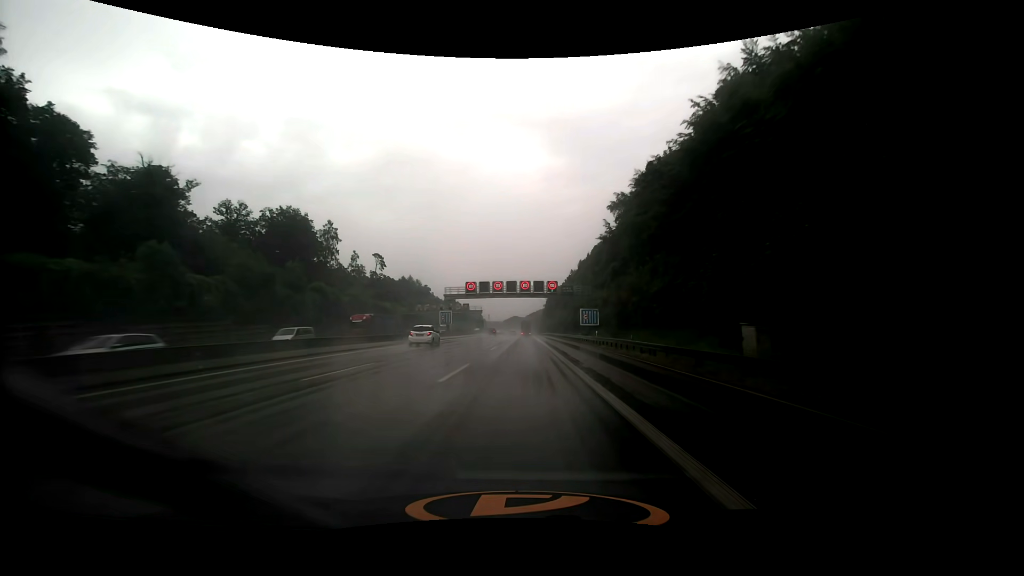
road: motorway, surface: asphalt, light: Day
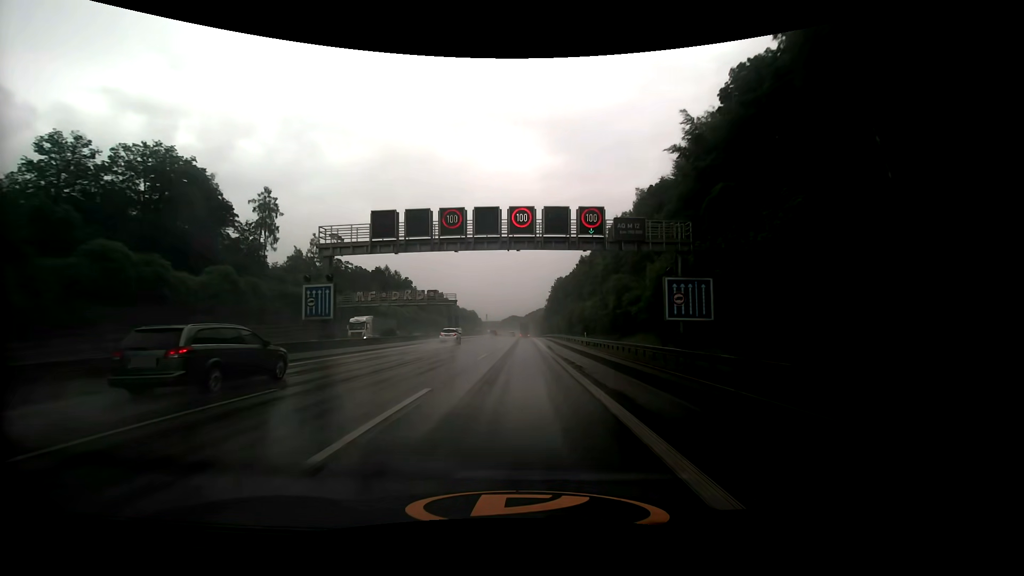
(0.0, +43.2) m; 0°
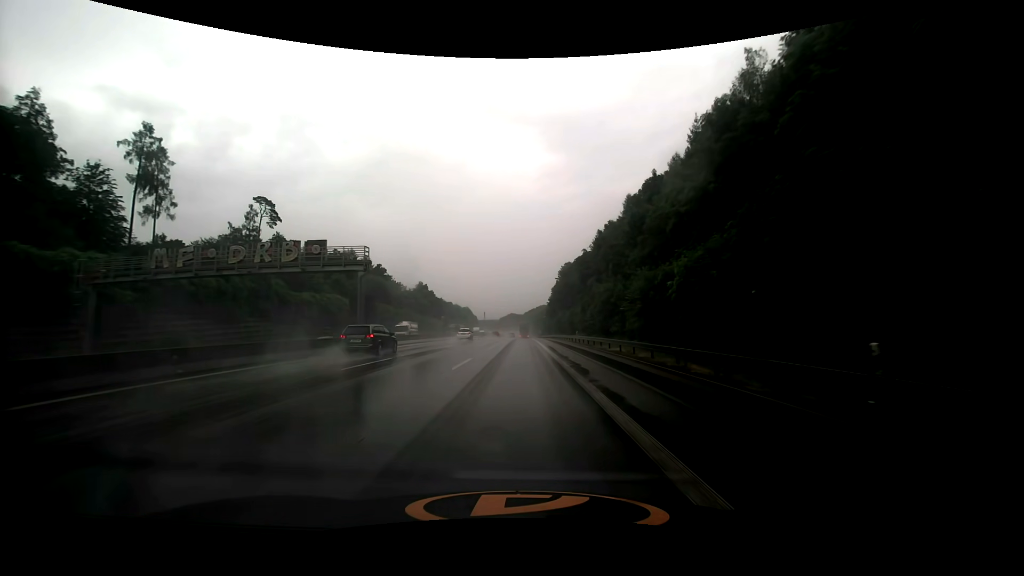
(0.0, +43.6) m; 0°
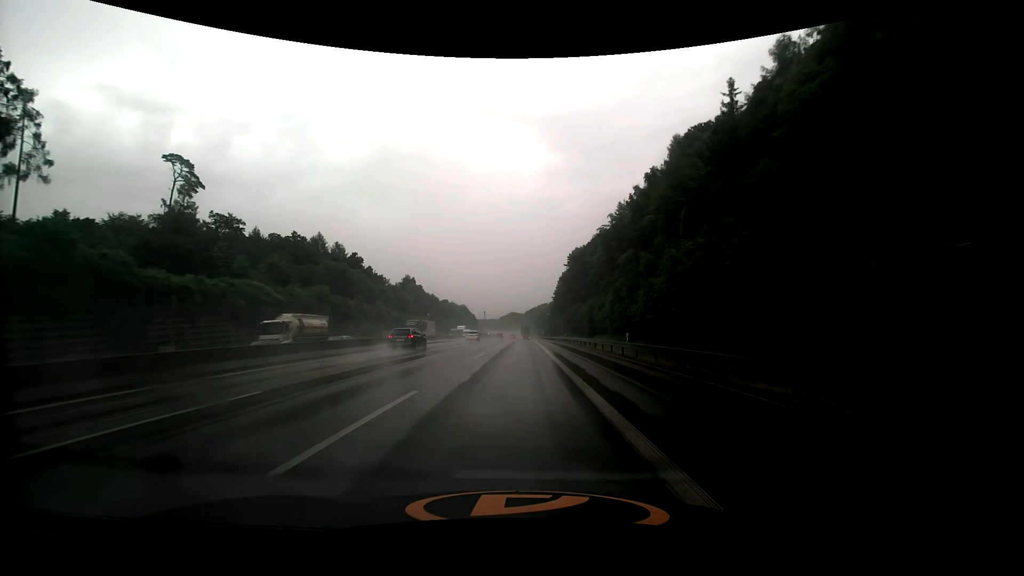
(0.0, +29.0) m; 0°
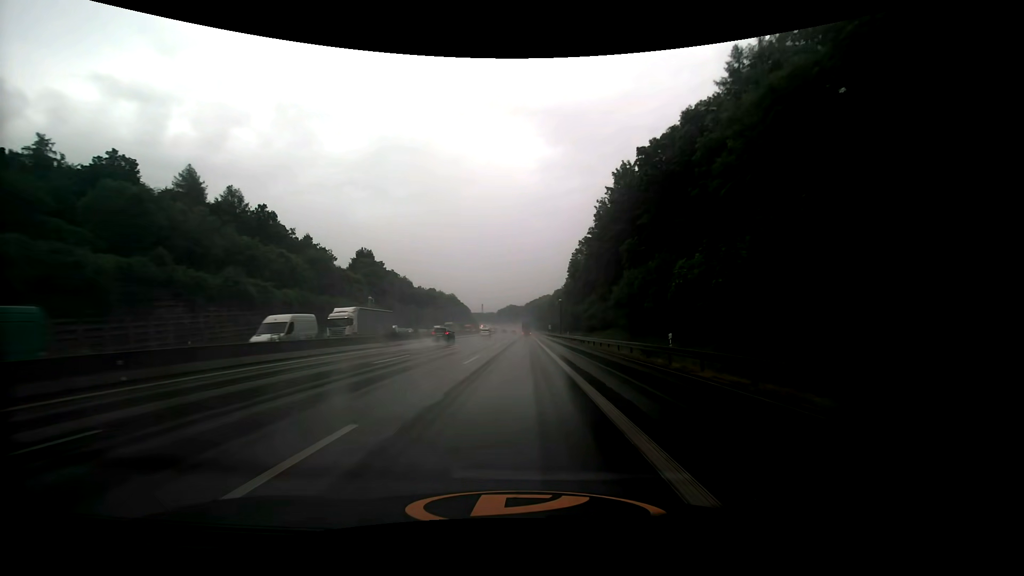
(0.0, +58.0) m; 0°
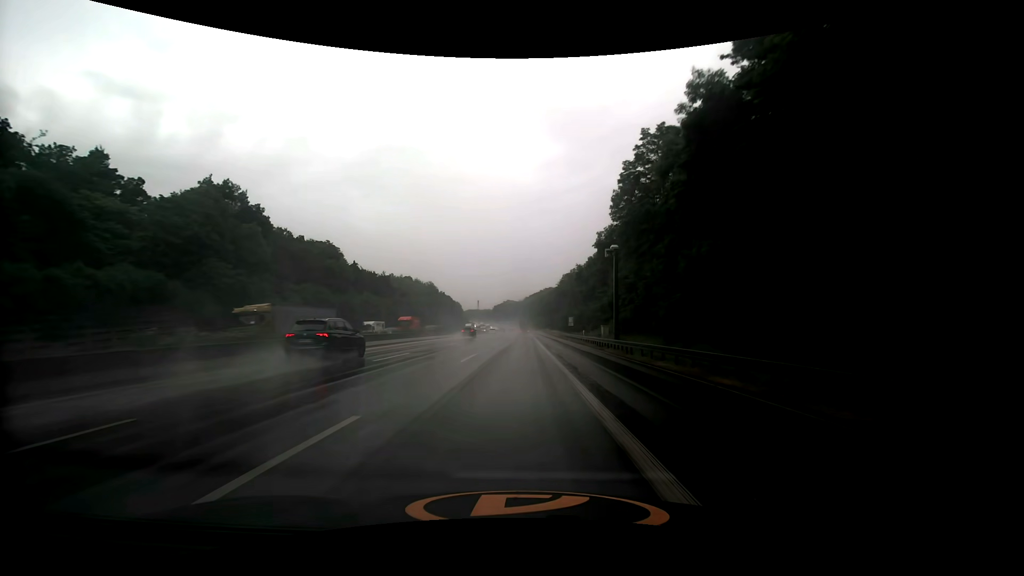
(+0.2, +71.5) m; 0°
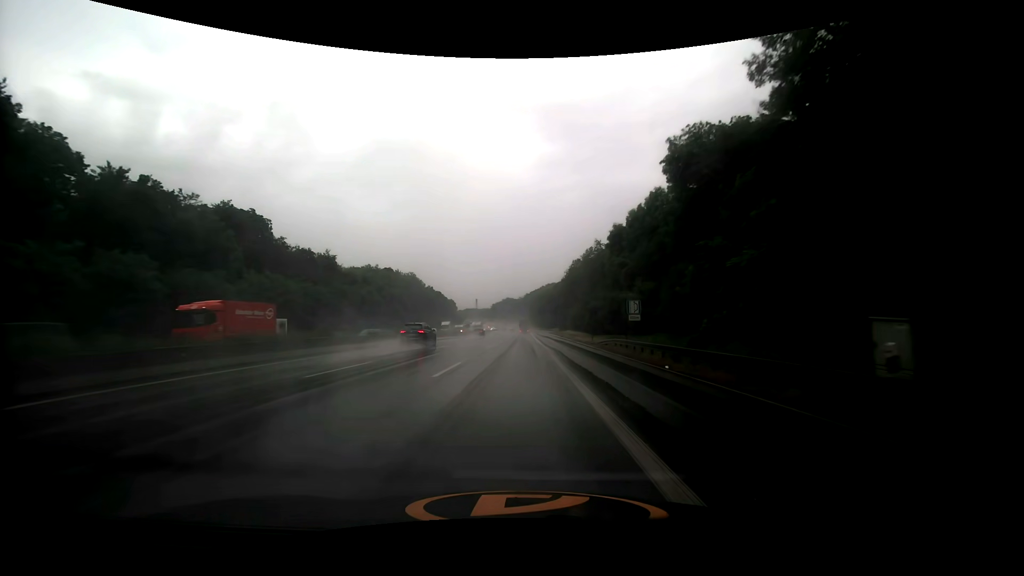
(-0.2, +42.2) m; 0°
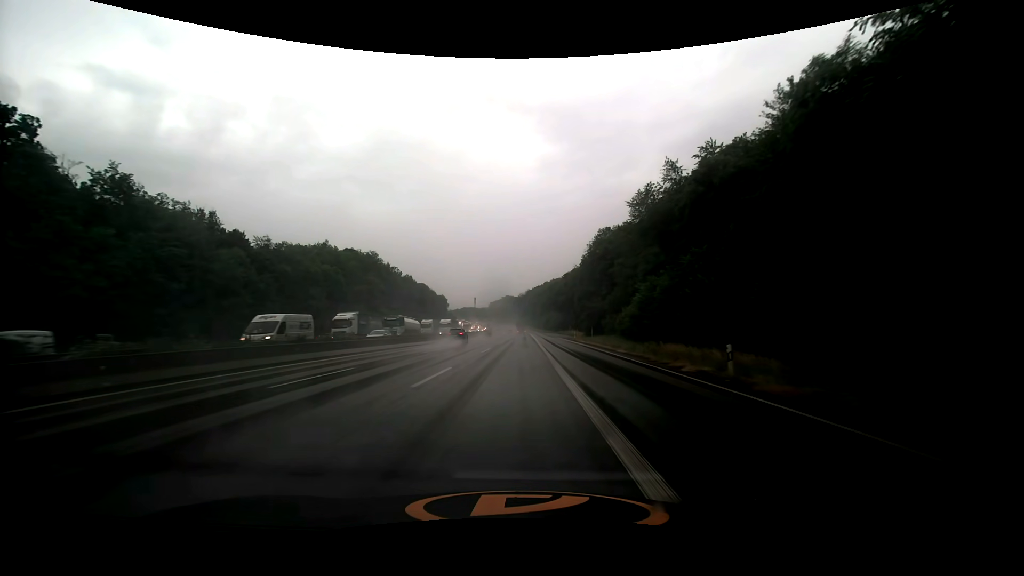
(0.0, +55.8) m; 0°
(0, +10) (0, +20) (0, +30) (0, +40) (0, +50) (0, +60) (0, +70) (0, +80) (-1, +90) (-1, +100) m
